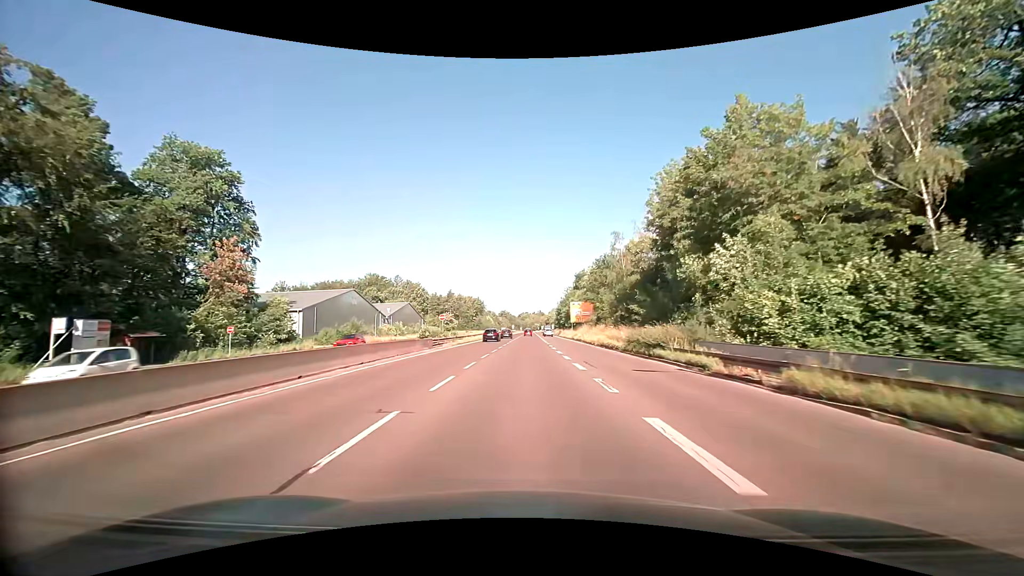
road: trunk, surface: asphalt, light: Day
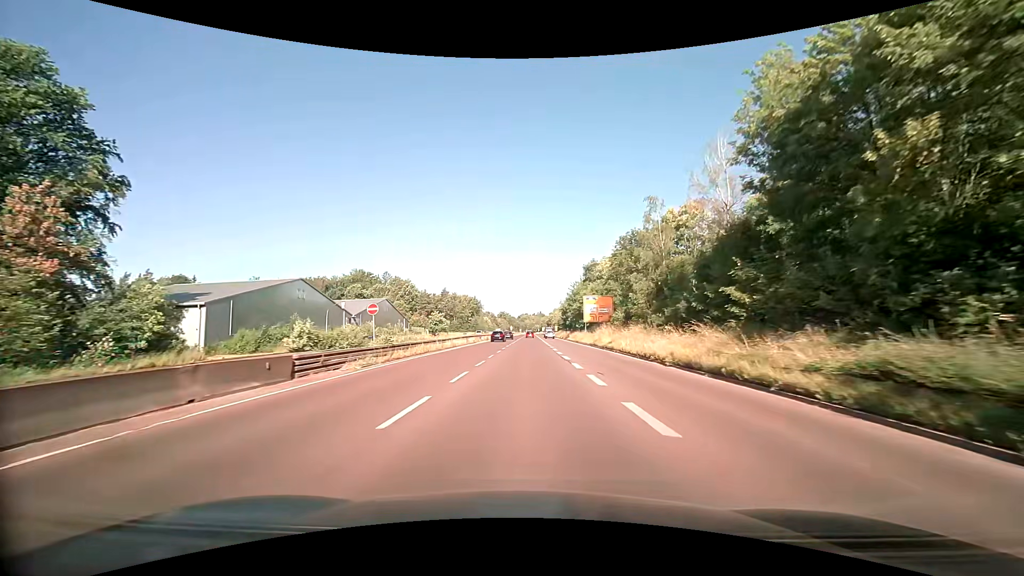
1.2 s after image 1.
(0.0, +22.2) m; 0°
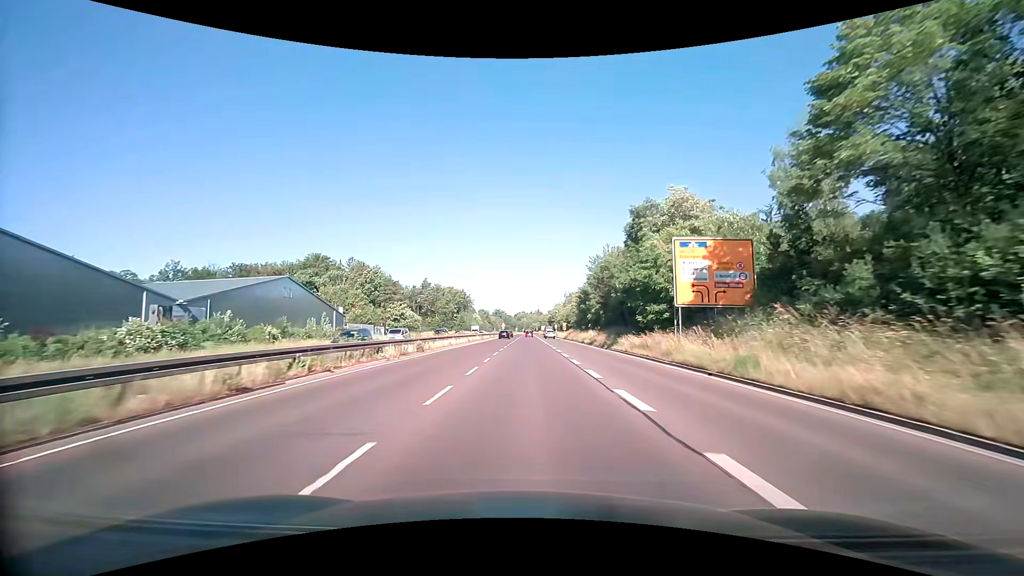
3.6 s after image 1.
(+0.1, +46.1) m; 0°
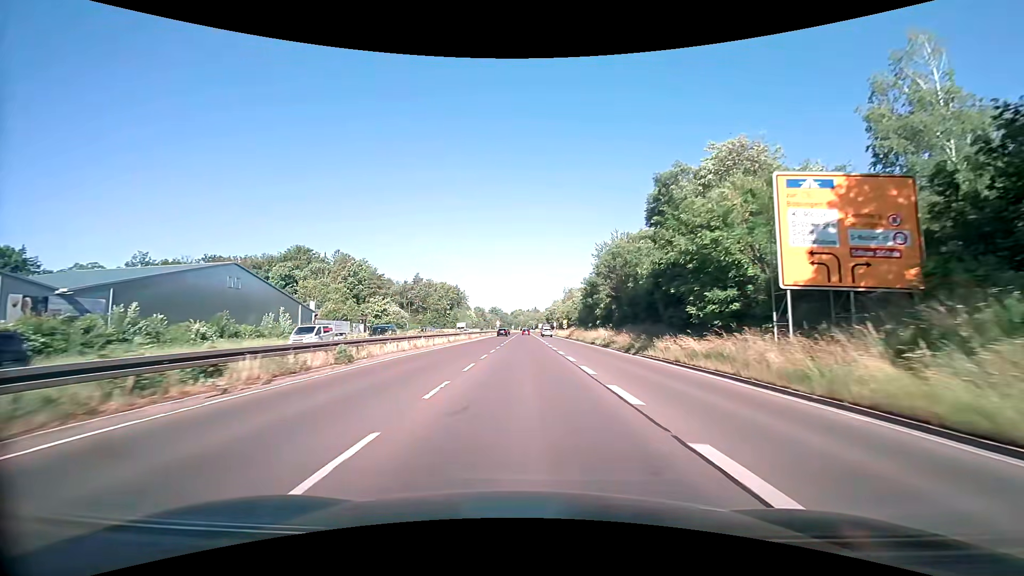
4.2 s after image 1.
(+0.1, +11.7) m; +1°
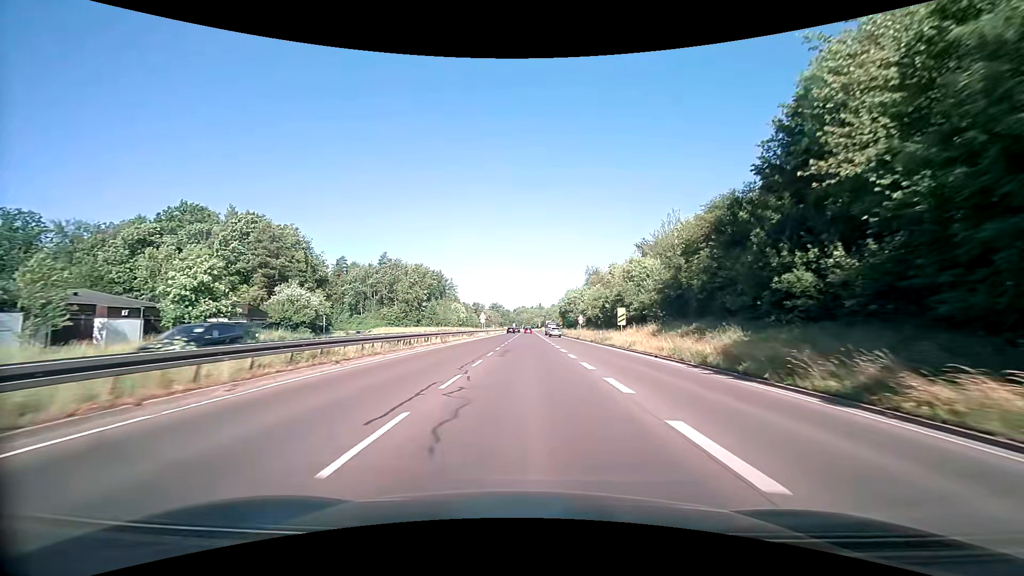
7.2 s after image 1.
(-0.3, +58.9) m; 0°
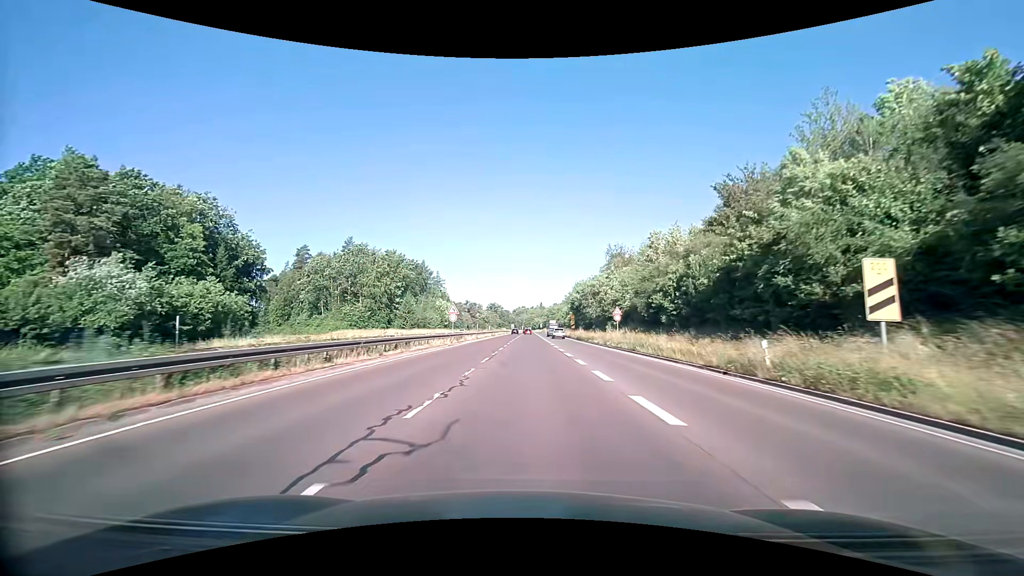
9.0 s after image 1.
(0.0, +33.1) m; +1°
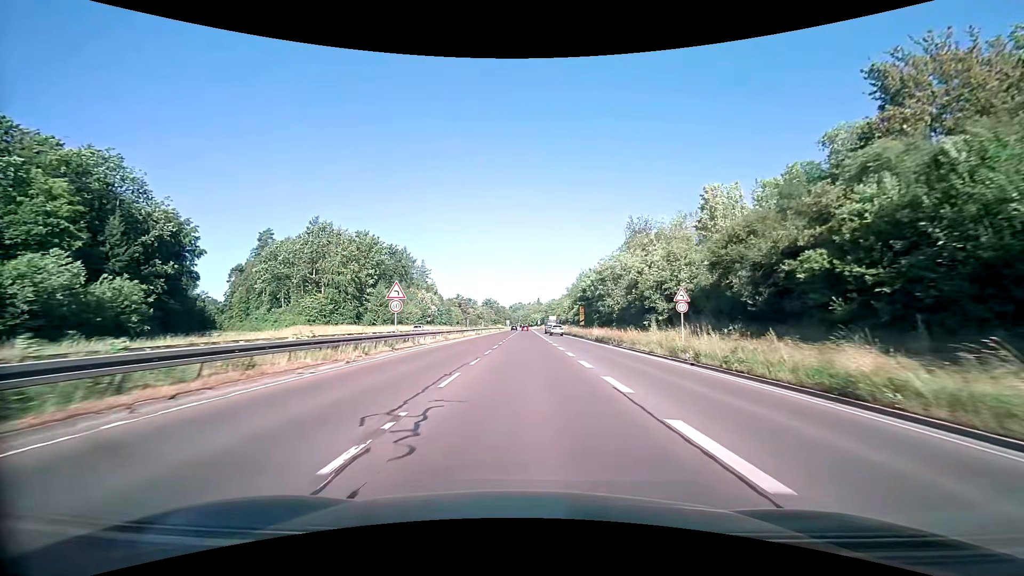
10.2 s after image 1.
(-0.2, +20.8) m; 0°
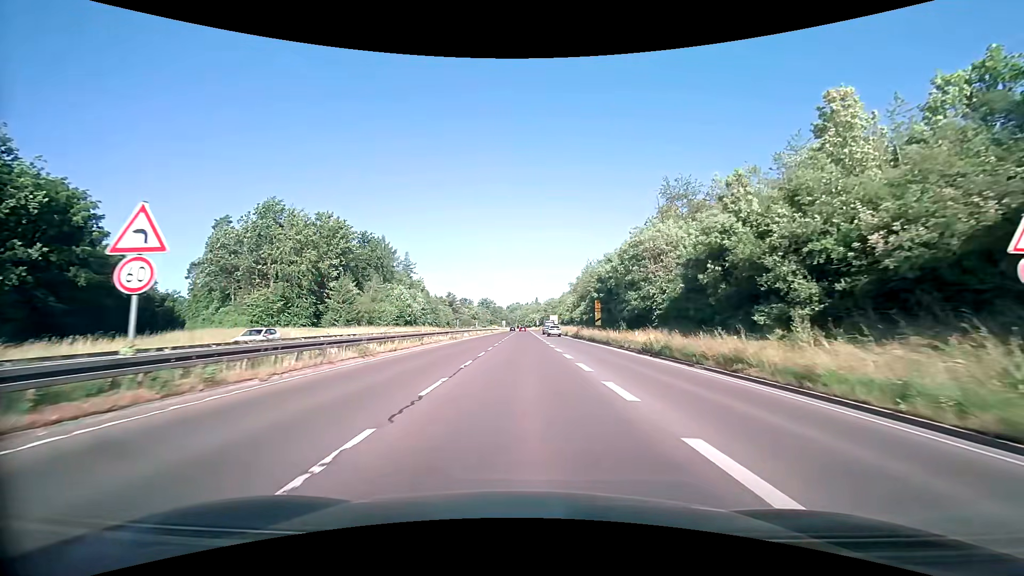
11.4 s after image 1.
(+0.1, +19.1) m; 0°
(0, +10) (0, +20) (0, +30) (0, +40) (0, +50) (0, +60) (0, +70) (0, +80) (0, +90) (0, +100) m
